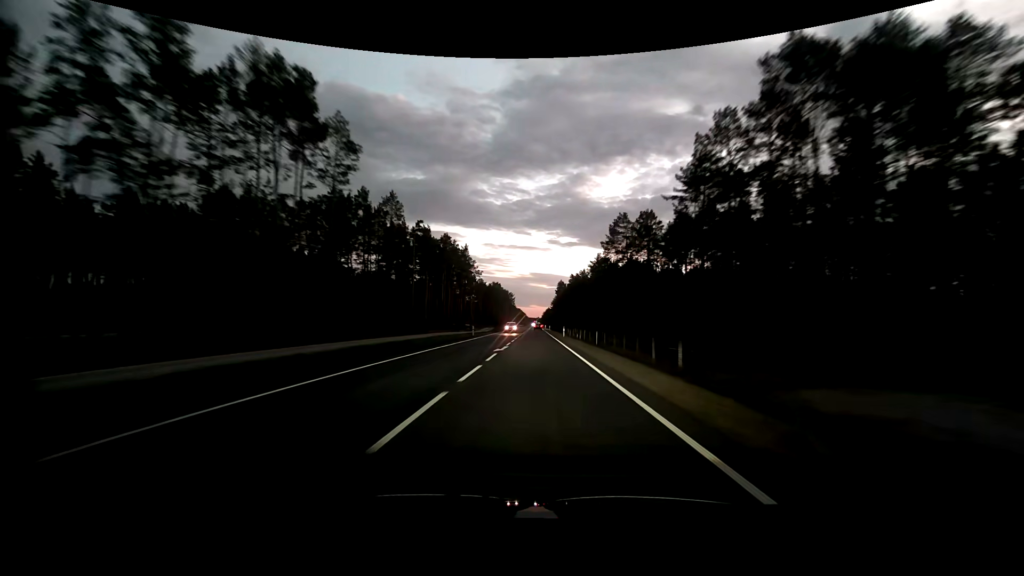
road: primary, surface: asphalt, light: Dusk
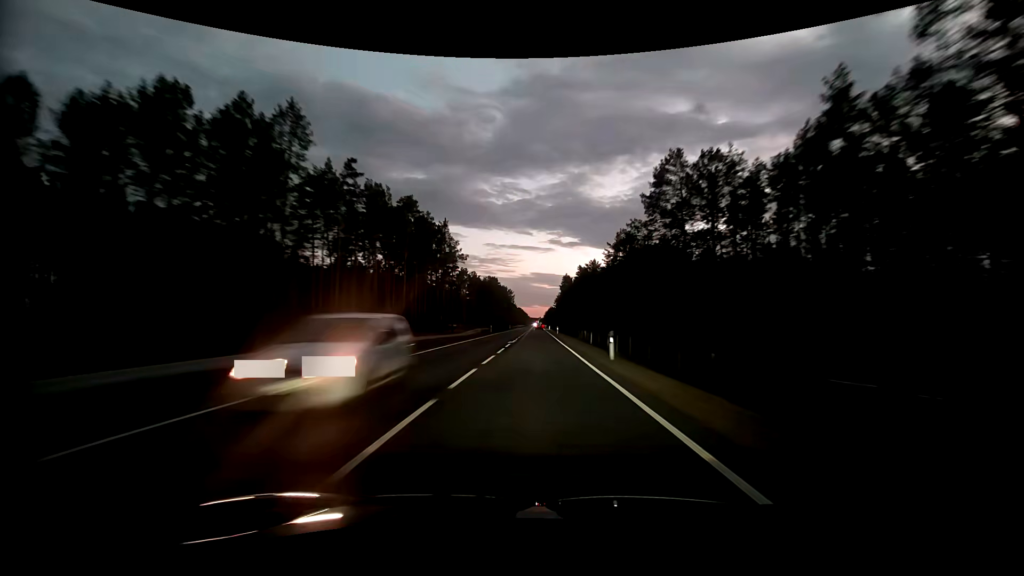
(0.0, +31.8) m; 0°
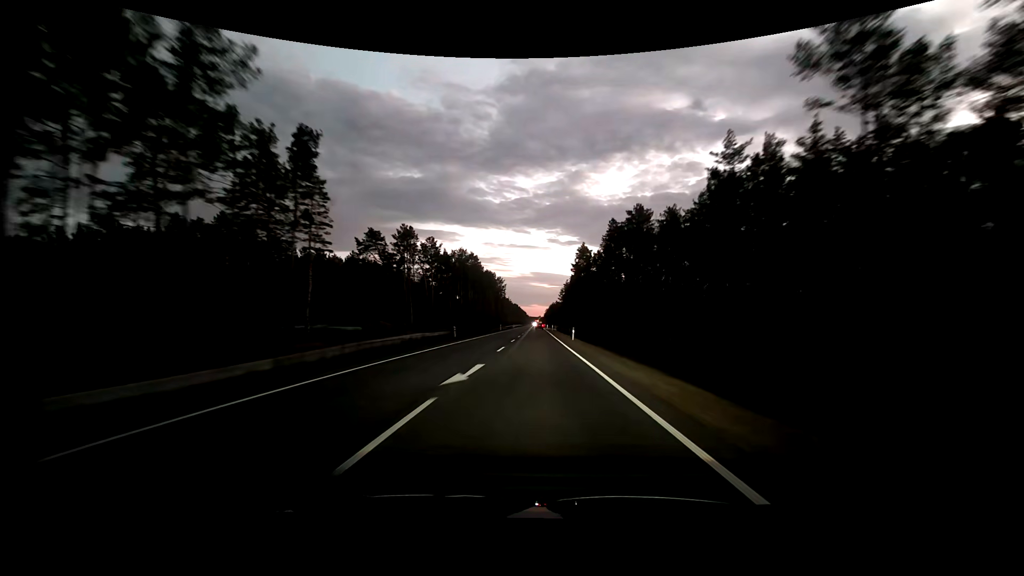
(+0.2, +78.8) m; 0°
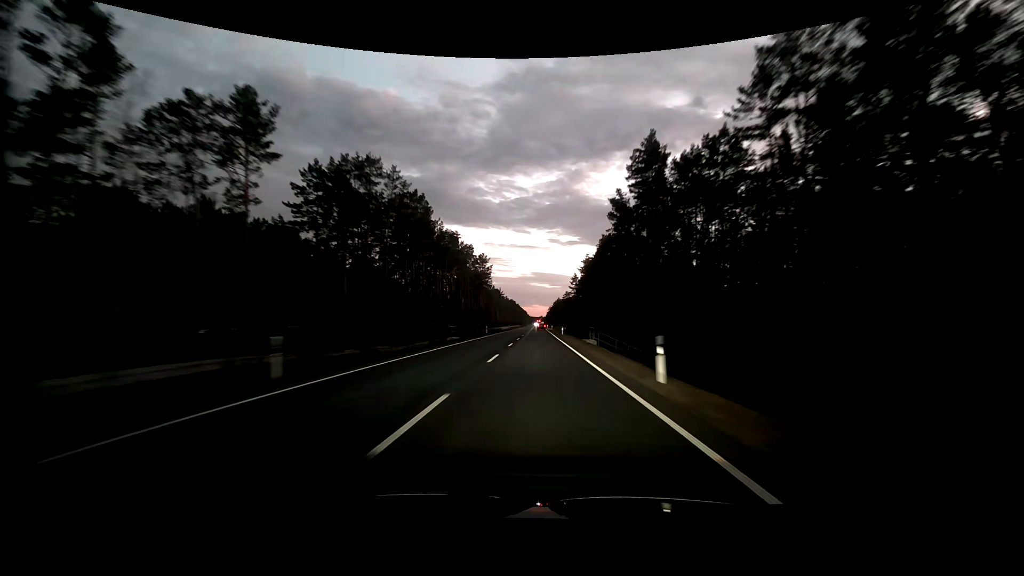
(-0.1, +77.6) m; 0°
(0, +10) (0, +20) (0, +30) (0, +40) (0, +50) (0, +60) (0, +70) (0, +80) (0, +90) (0, +100) m
